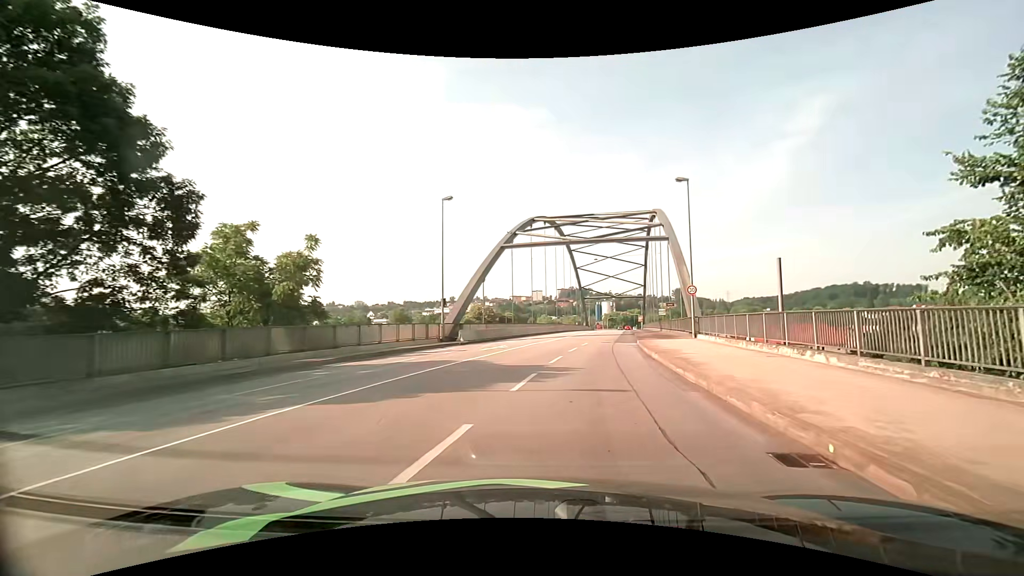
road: primary_link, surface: asphalt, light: Day
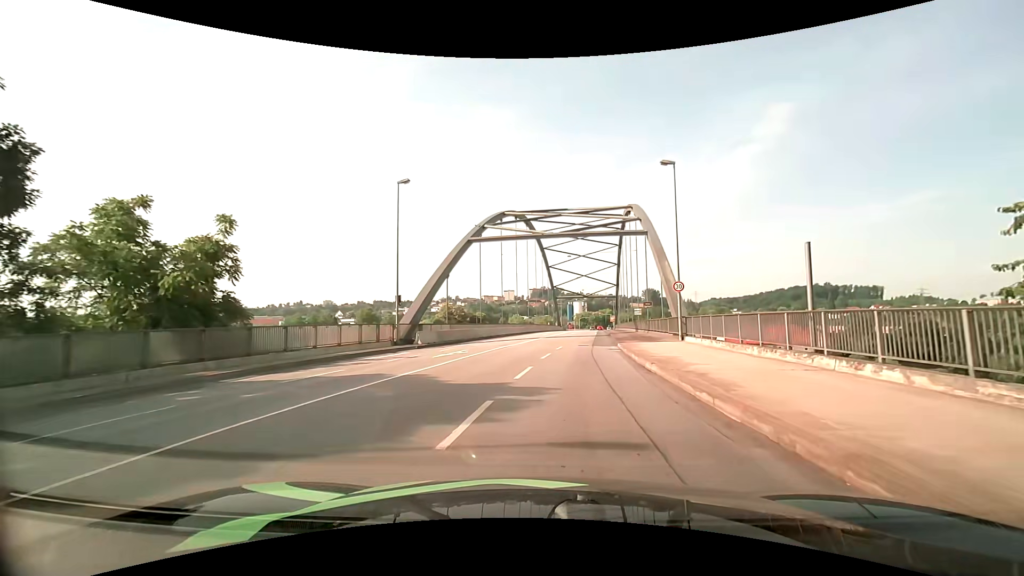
(+0.1, +4.1) m; +3°
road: primary
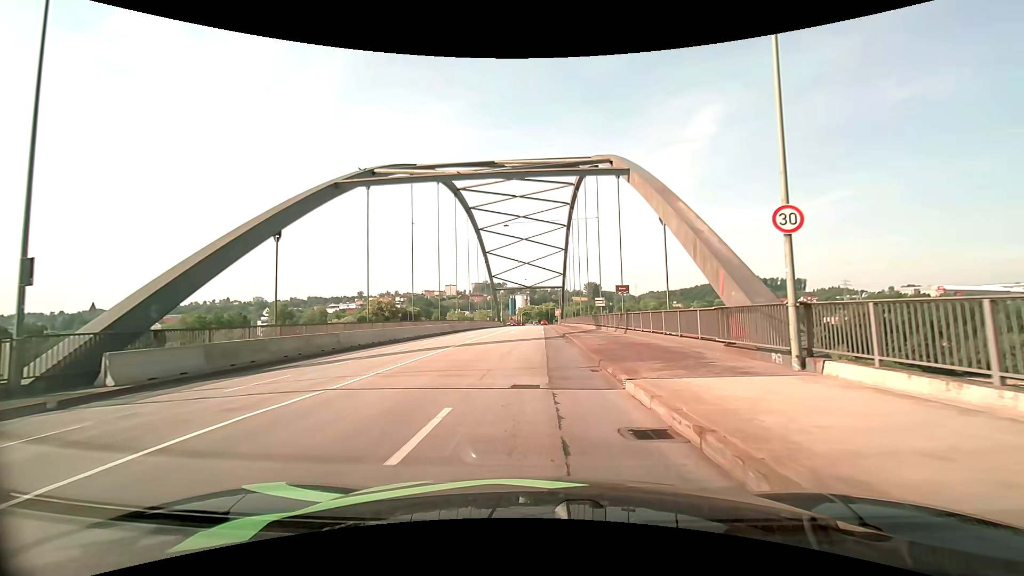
(+1.5, +18.6) m; +7°
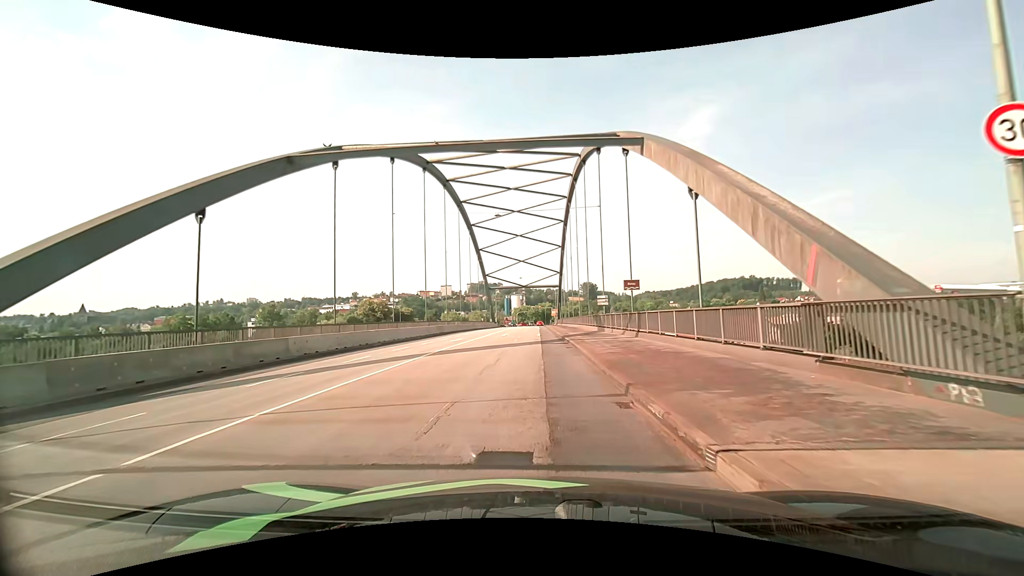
(0.0, +4.9) m; +1°
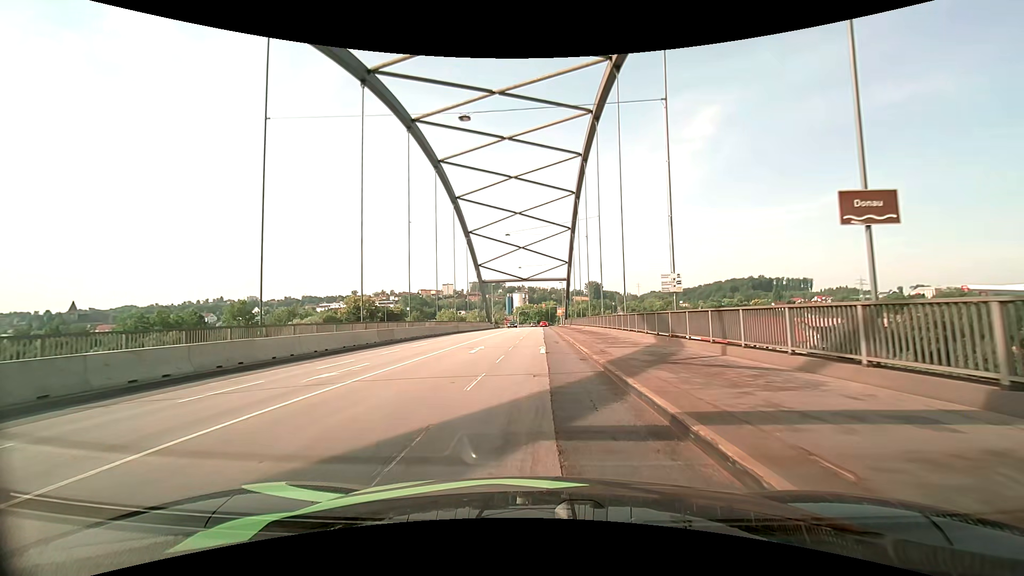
(-0.1, +20.4) m; -1°
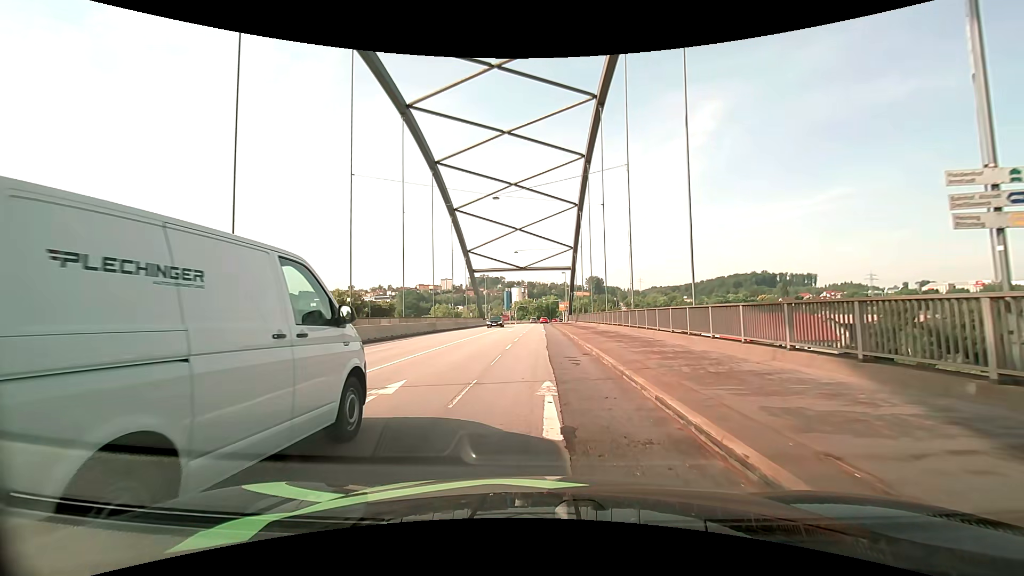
(-0.1, +14.1) m; 0°
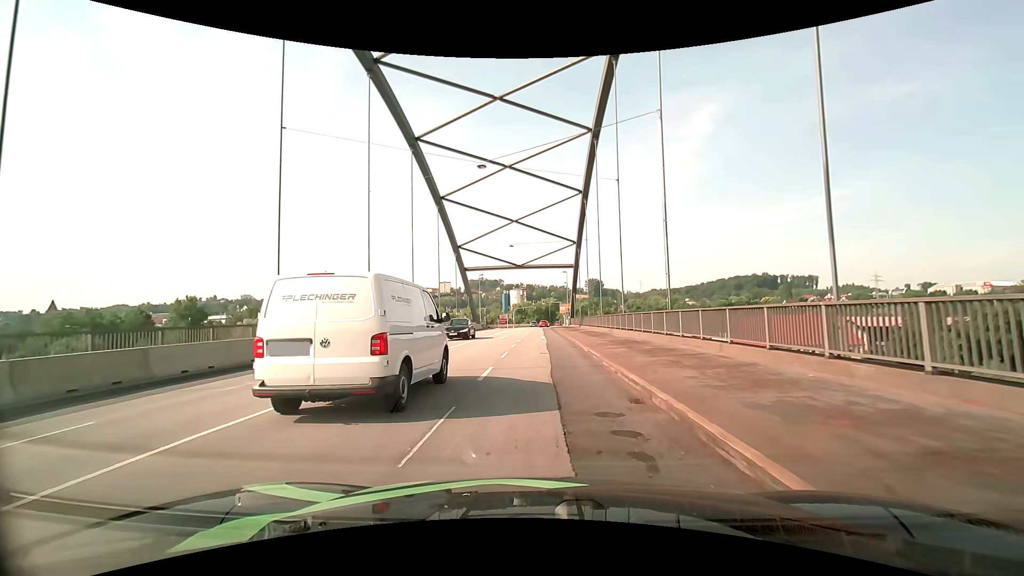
(0.0, +8.6) m; 0°
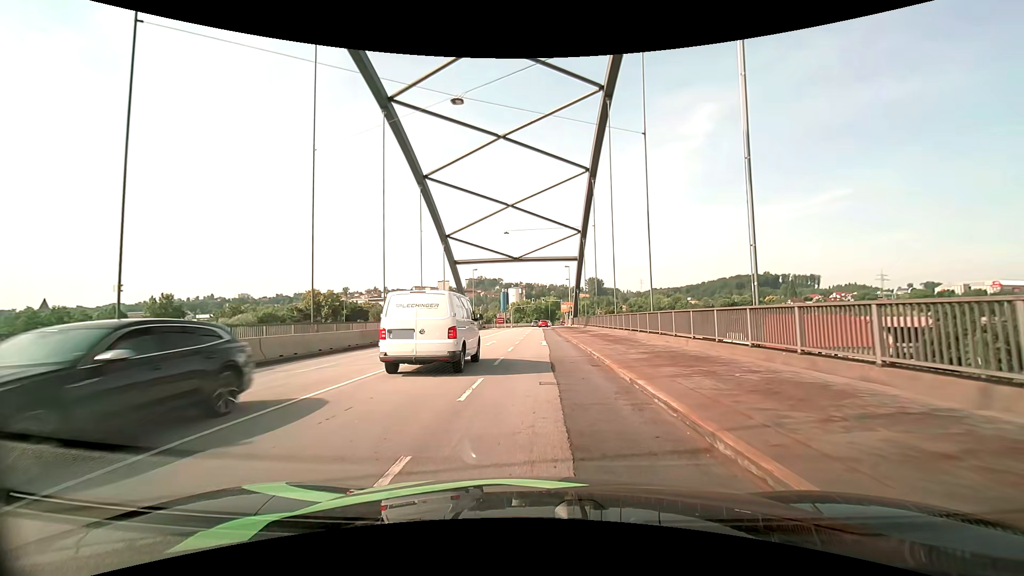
(0.0, +8.6) m; 0°
(0, +10) (0, +20) (0, +30) (0, +40) (0, +50) (0, +60) (0, +70) (0, +80) (+1, +90) (+1, +100) m
